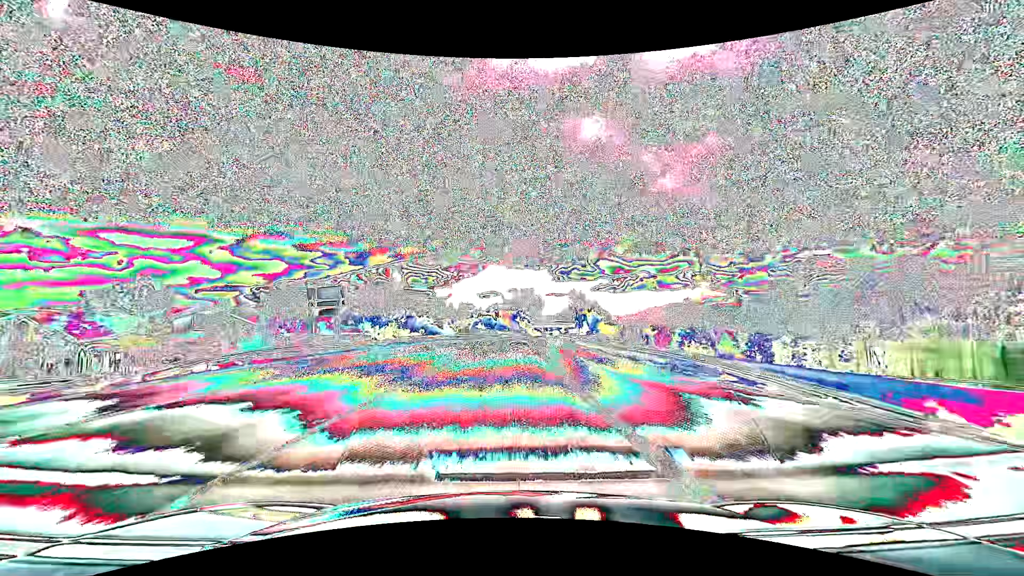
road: primary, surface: asphalt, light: Day
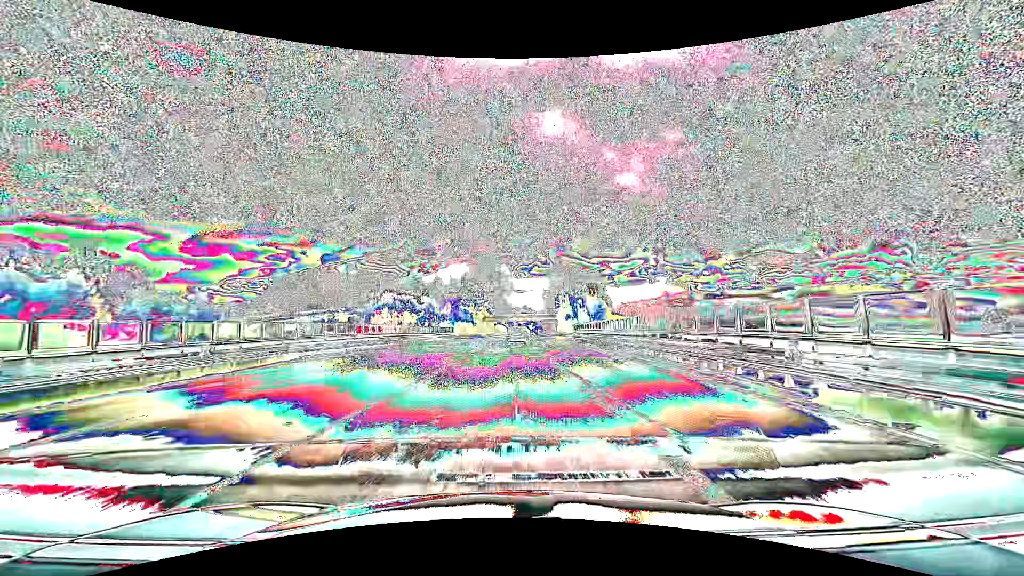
(+3.3, +73.8) m; +5°
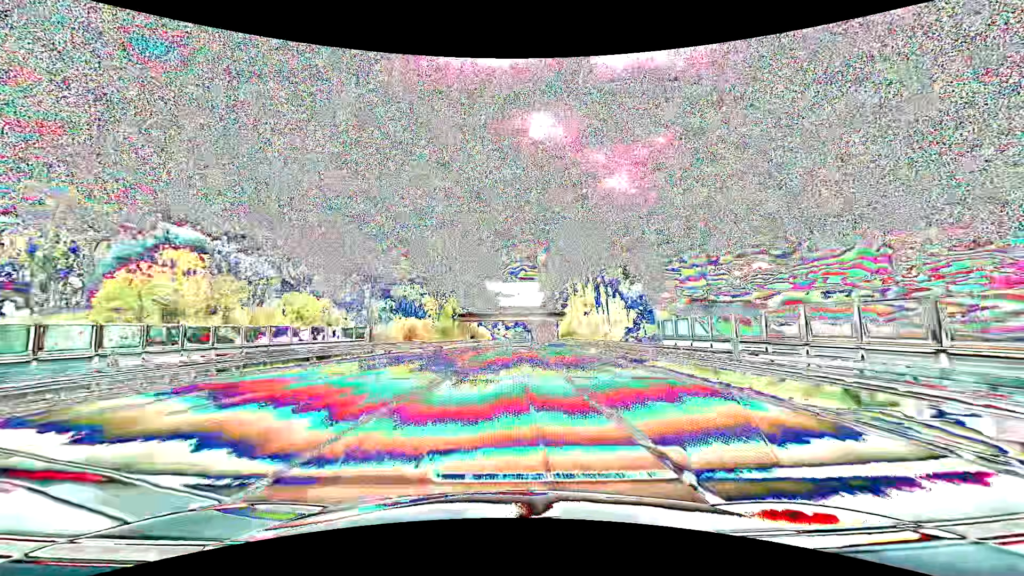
(+0.5, +44.0) m; +2°
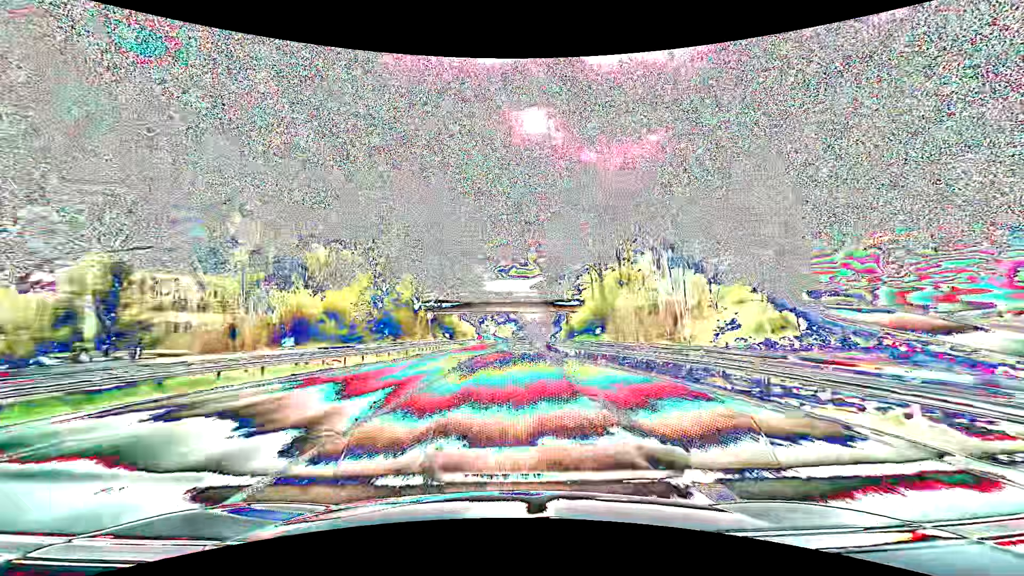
(+0.3, +29.4) m; +1°
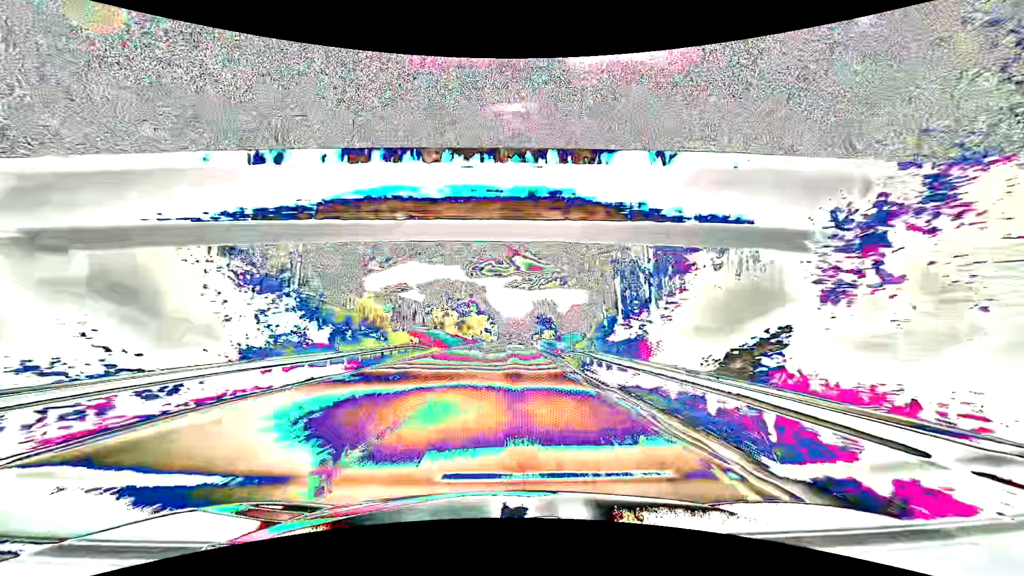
(+1.5, +59.7) m; +3°
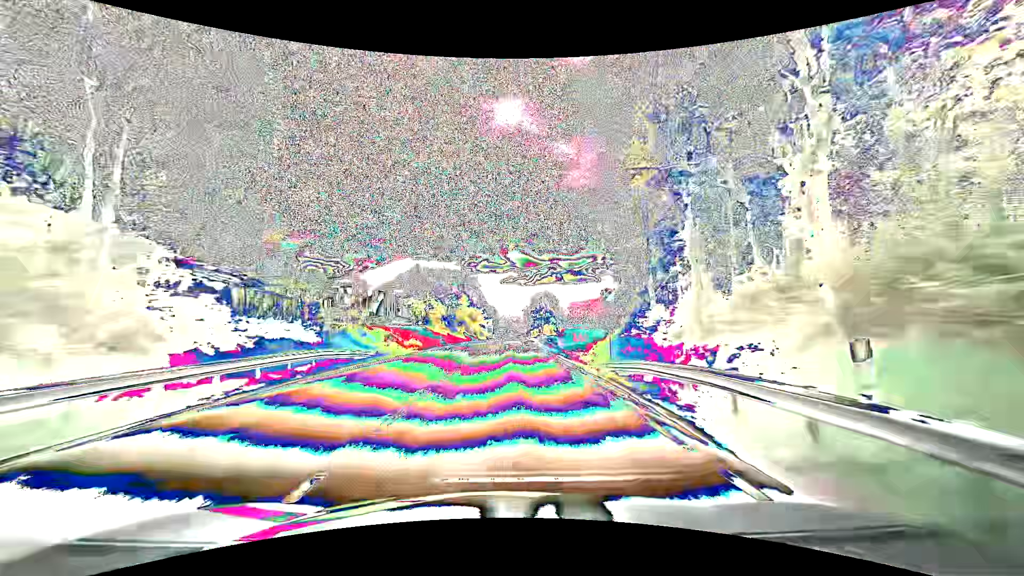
(+0.1, +15.2) m; +1°
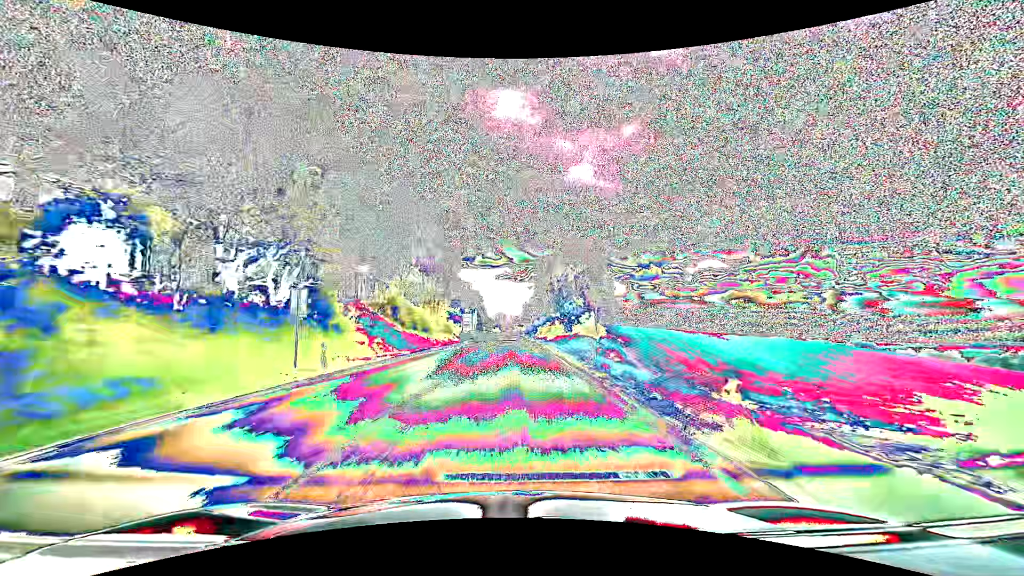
(+0.1, +76.9) m; +1°
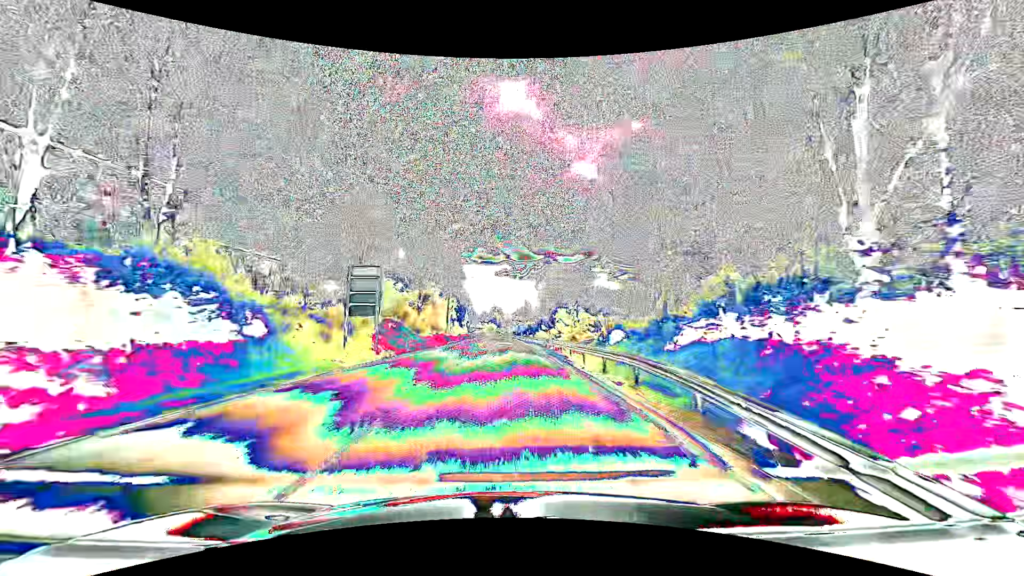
(+0.3, +77.3) m; 0°
(0, +10) (0, +20) (0, +30) (0, +40) (0, +50) (-1, +60) (-1, +70) (-1, +80) (-1, +90) (-2, +100) m
